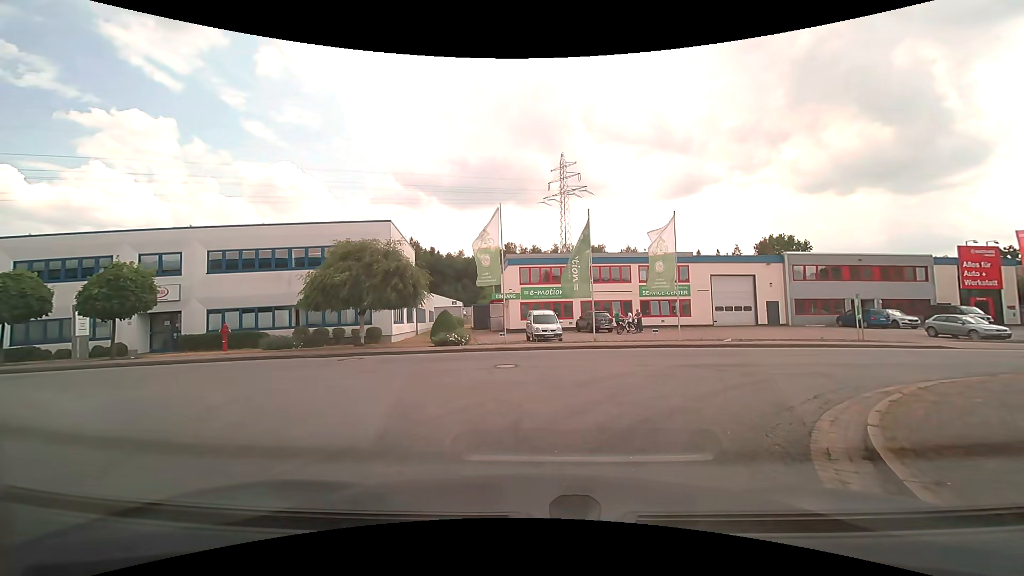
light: Day
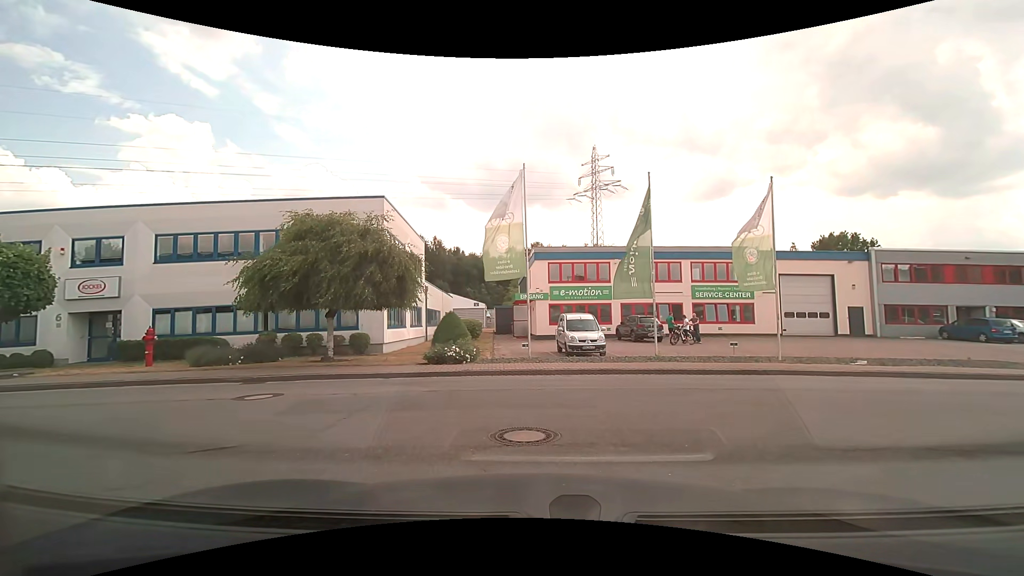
(-0.2, +6.3) m; -3°
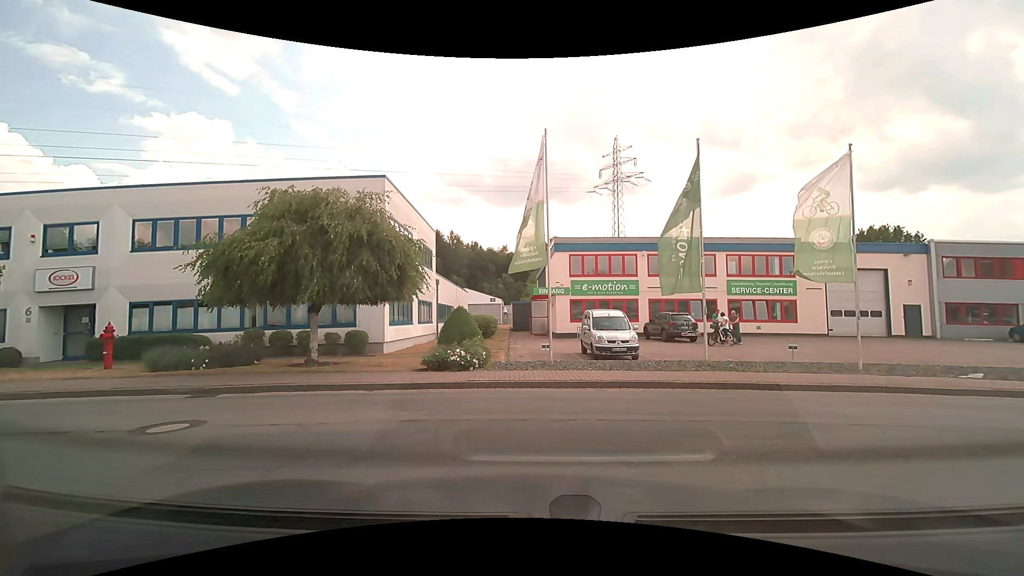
(0.0, +2.6) m; -1°
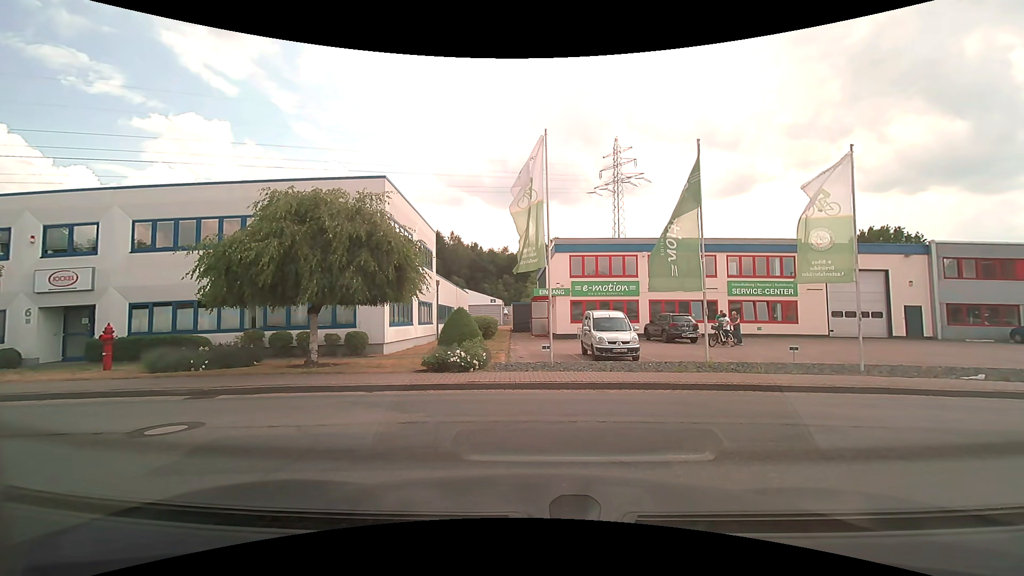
(0.0, +0.1) m; 0°
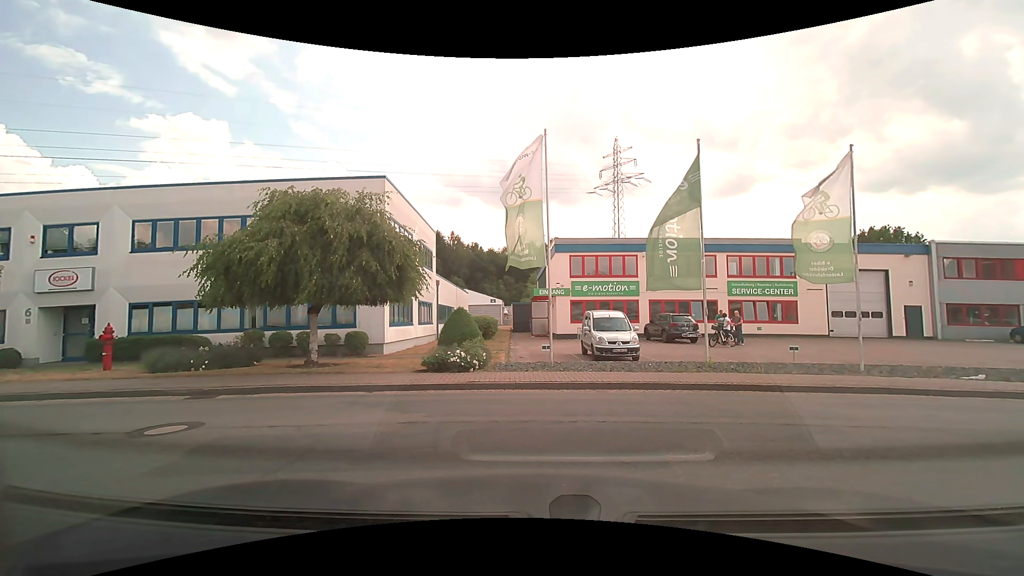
(0.0, 0.0) m; 0°
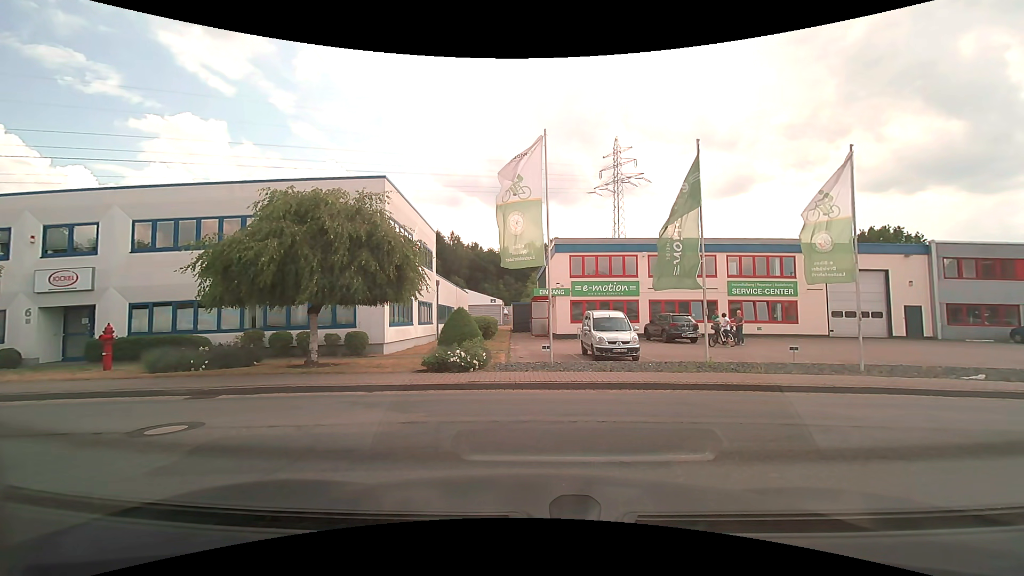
(0.0, 0.0) m; 0°
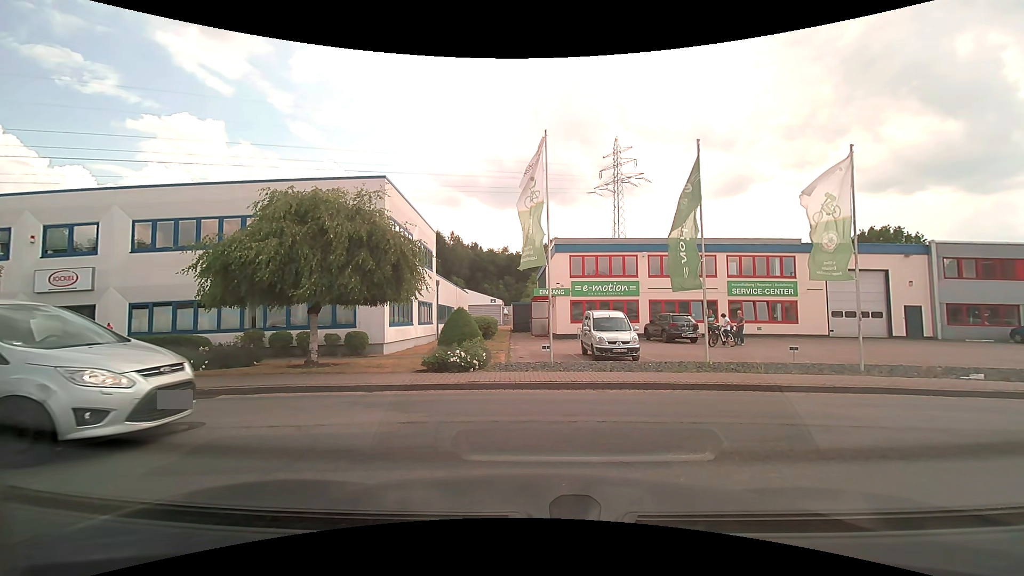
(0.0, 0.0) m; 0°
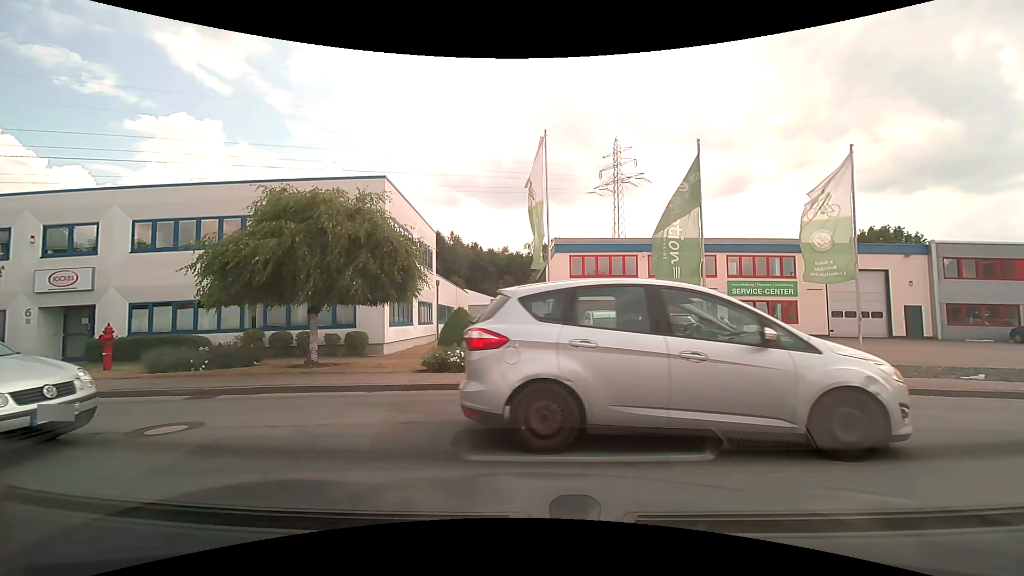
(0.0, 0.0) m; 0°
(-4, +8) (-14, +9) (-24, +9) (-34, +8) (-44, +7) (-54, +6) (-64, +4) (-74, +2) (-83, -1) (-92, -5) m
